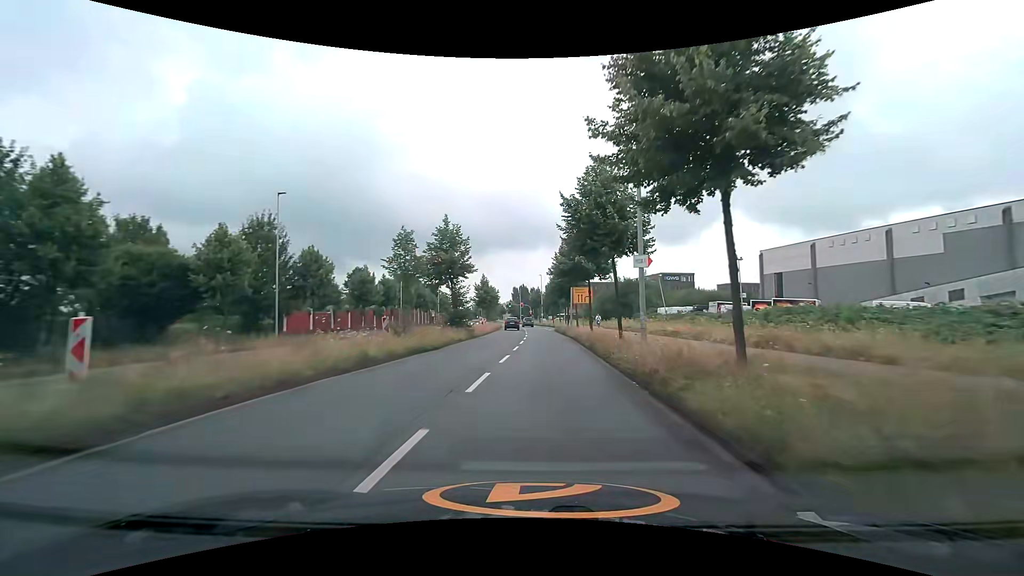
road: secondary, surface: asphalt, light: Day
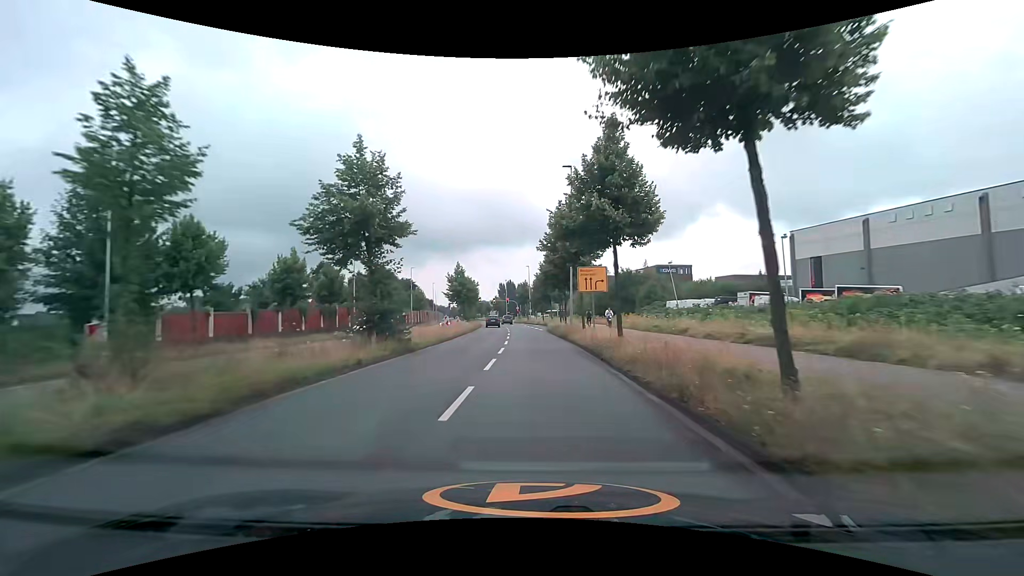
(+0.3, +14.6) m; +1°
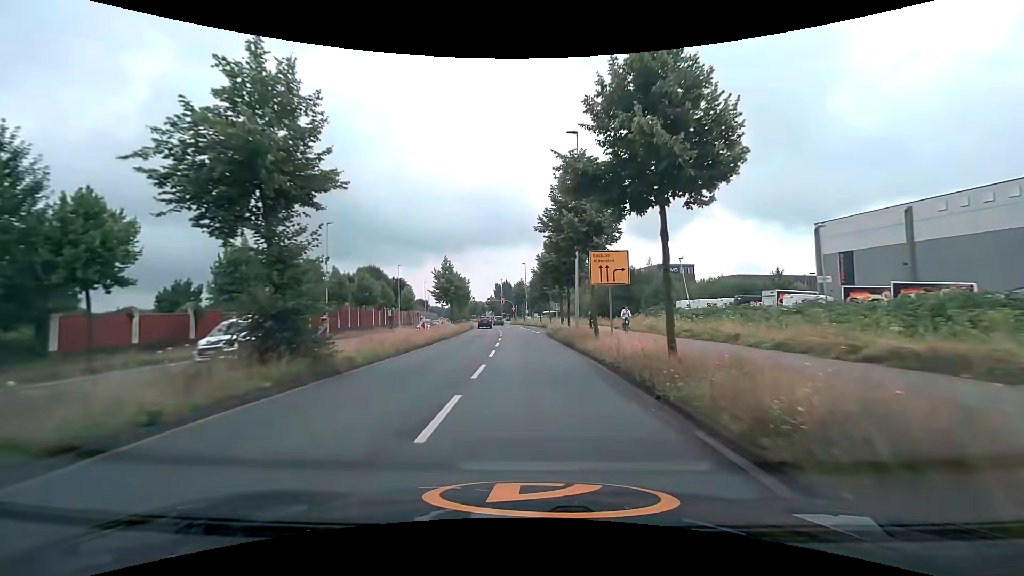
(0.0, +7.1) m; +1°
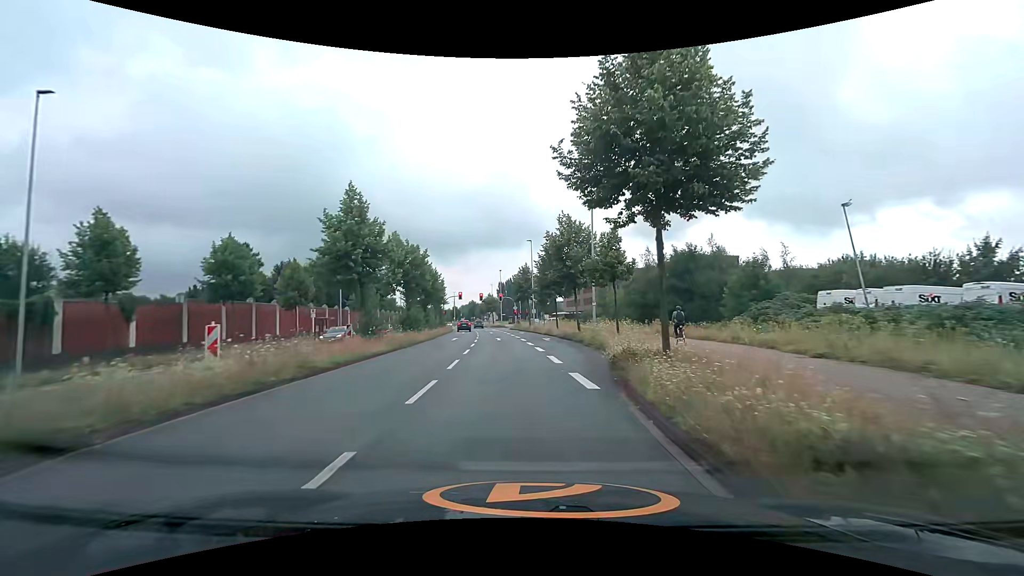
(-0.4, +32.6) m; -1°
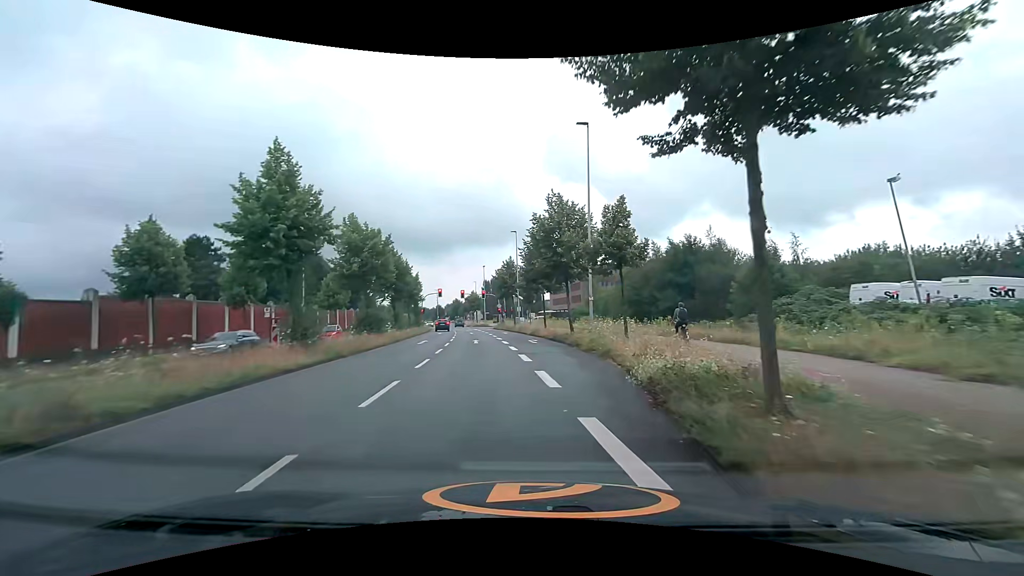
(+0.1, +6.0) m; +2°
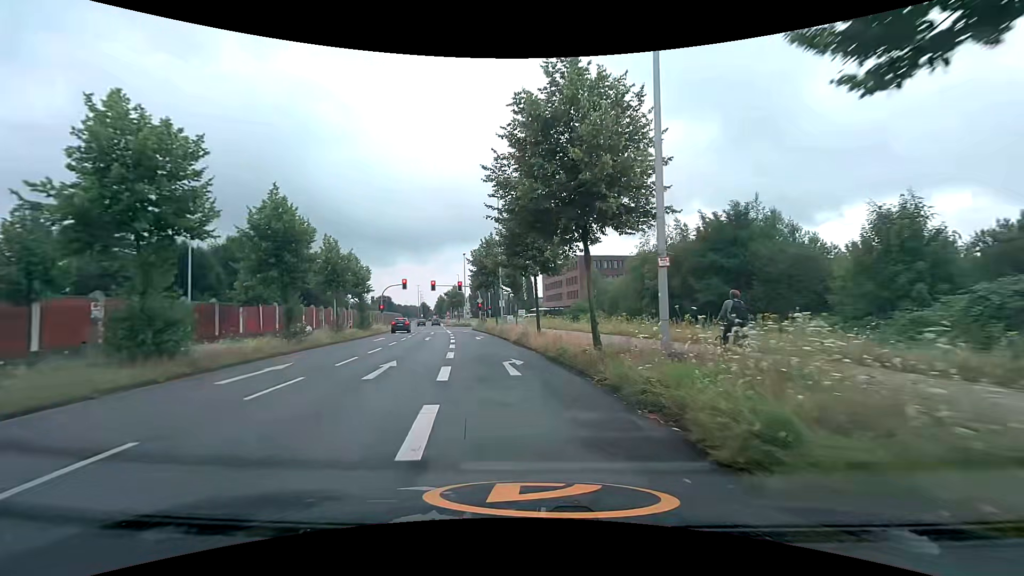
(+0.3, +17.1) m; +1°
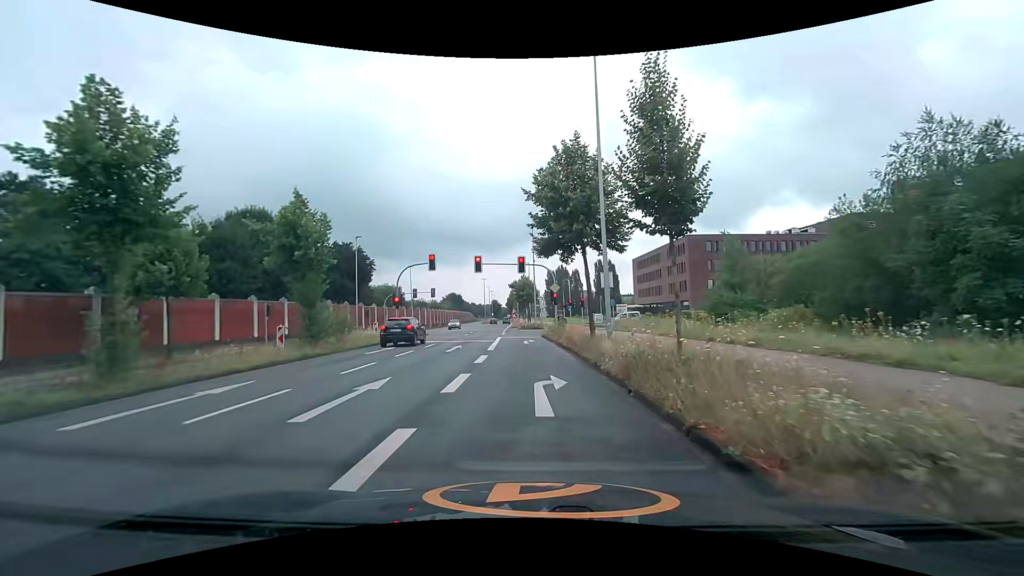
(-2.4, +25.9) m; -9°
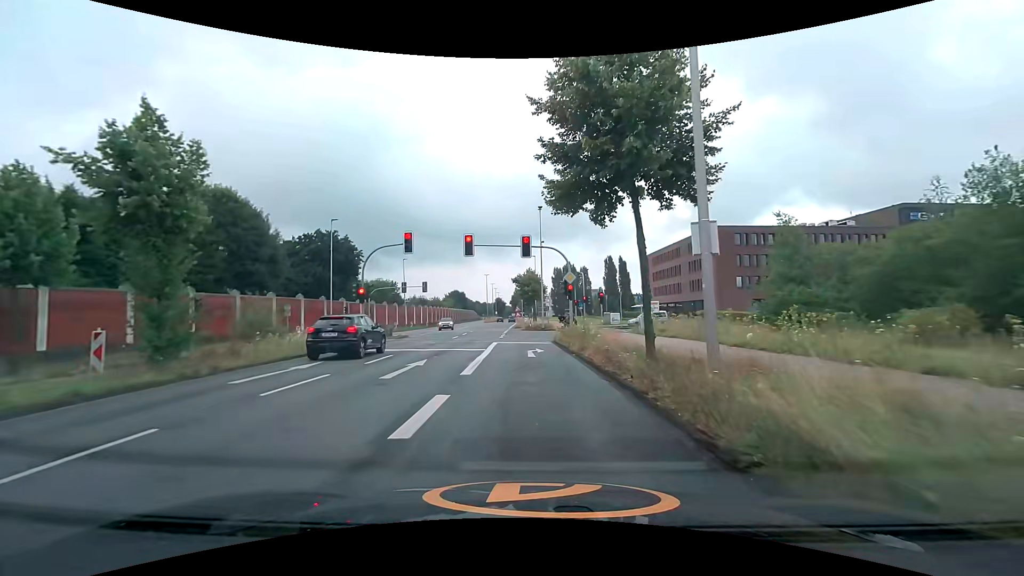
(-0.2, +9.6) m; -2°
